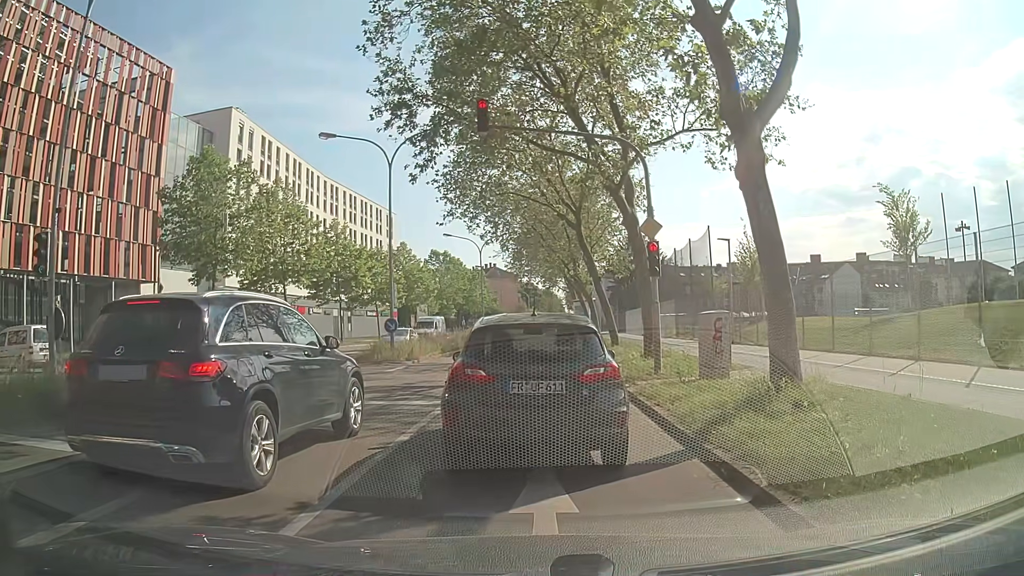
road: secondary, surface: asphalt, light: Day
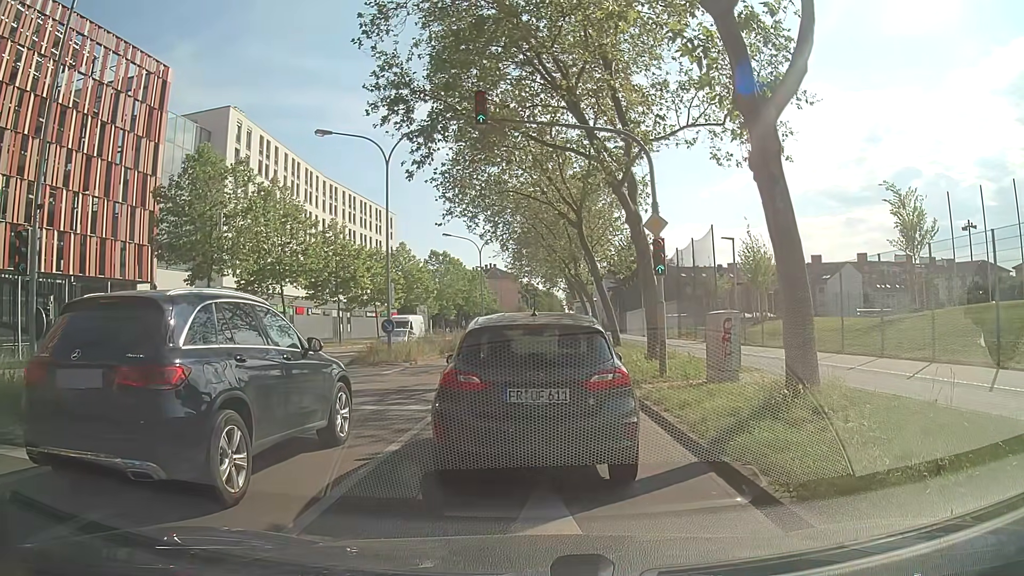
(0.0, +0.6) m; 0°
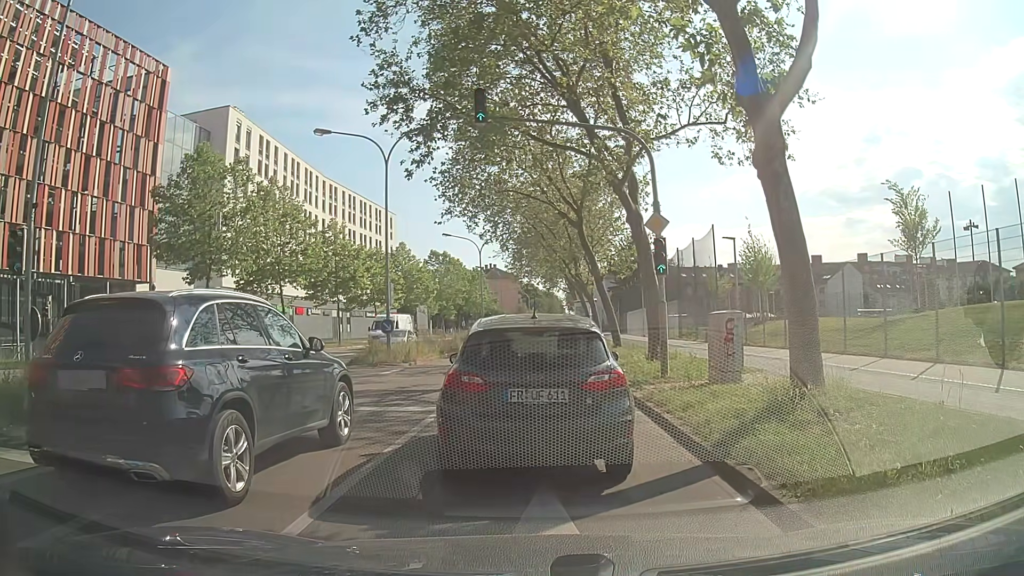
(0.0, +0.2) m; 0°
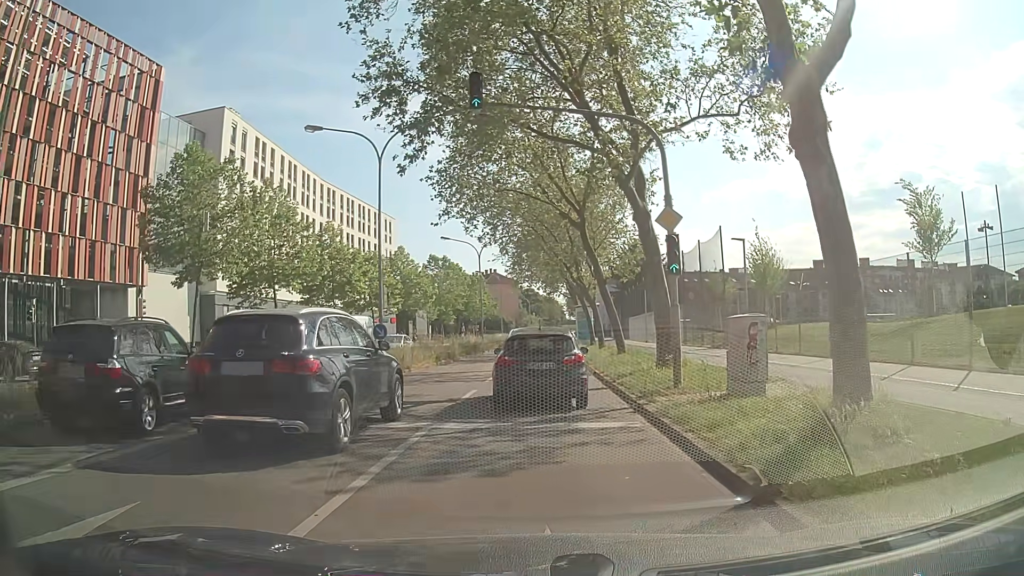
(0.0, +1.5) m; -2°
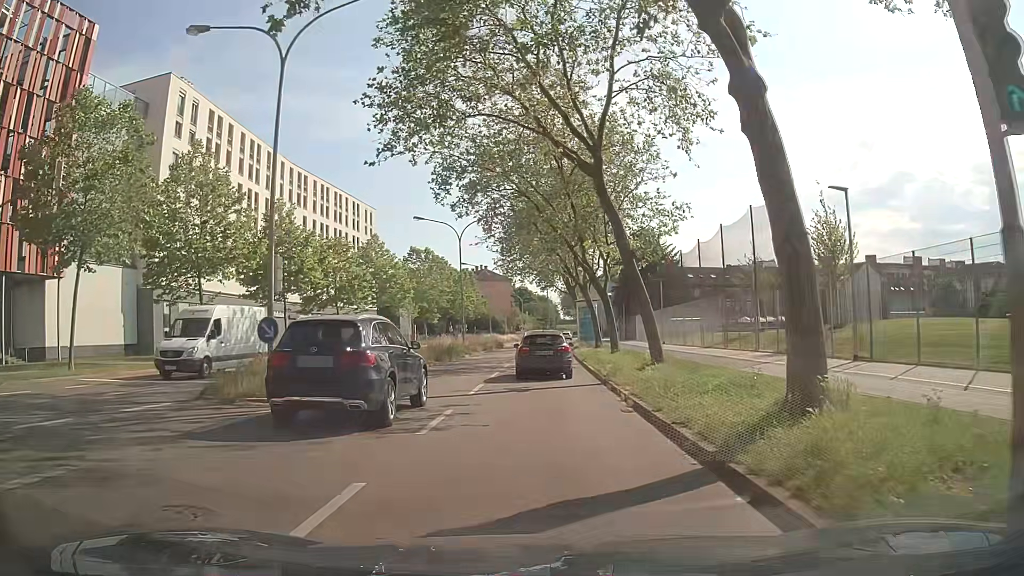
(+0.1, +11.0) m; 0°
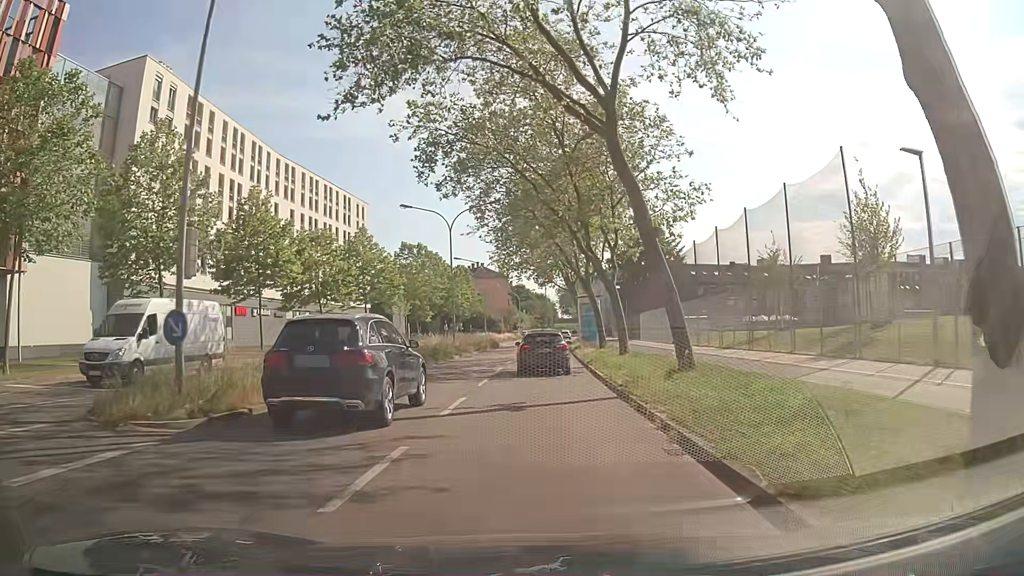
(0.0, +4.3) m; 0°
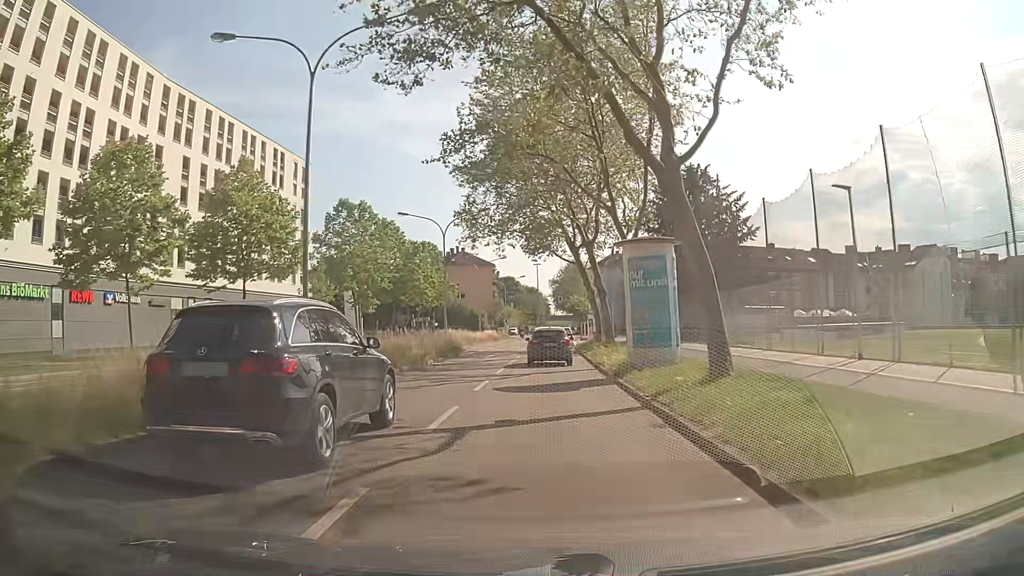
(+0.5, +27.7) m; +1°
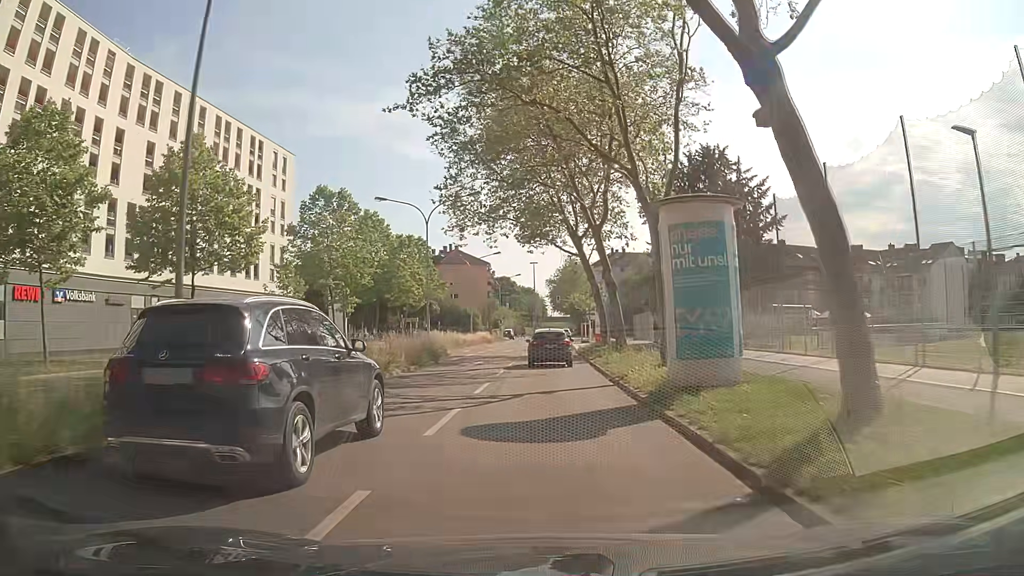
(0.0, +6.3) m; -1°
(0, +10) (+1, +20) (+1, +30) (+1, +40) (+2, +50) (+3, +60) (+3, +70) (+4, +80) (+5, +90) (+5, +100) m
